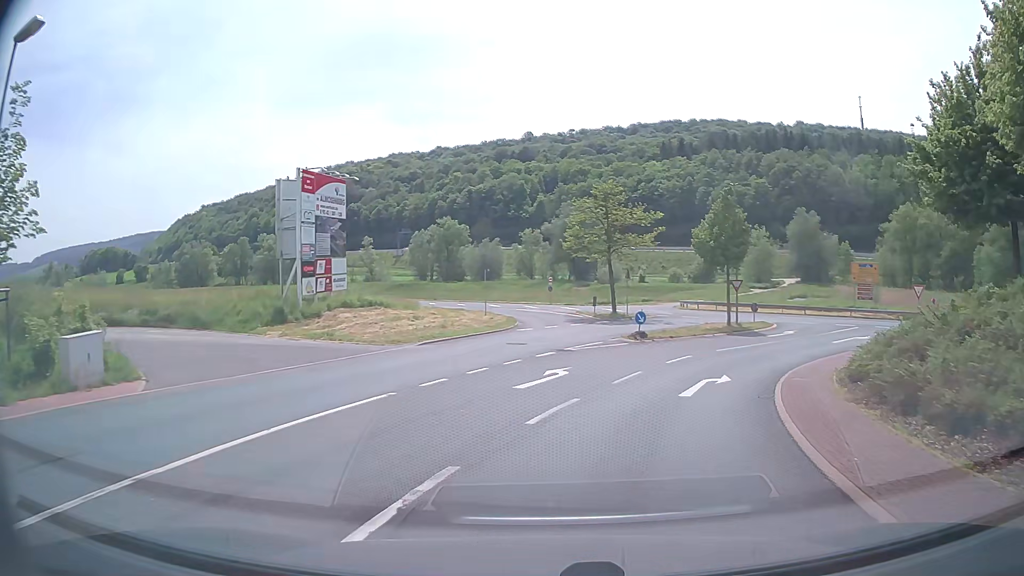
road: unclassified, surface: asphalt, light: Day
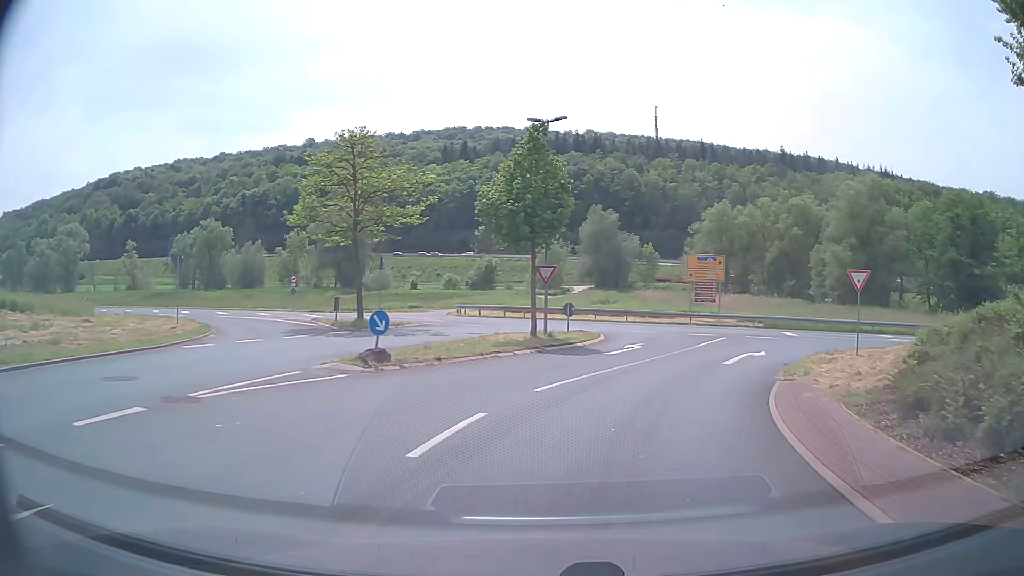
(+2.2, +14.2) m; +19°
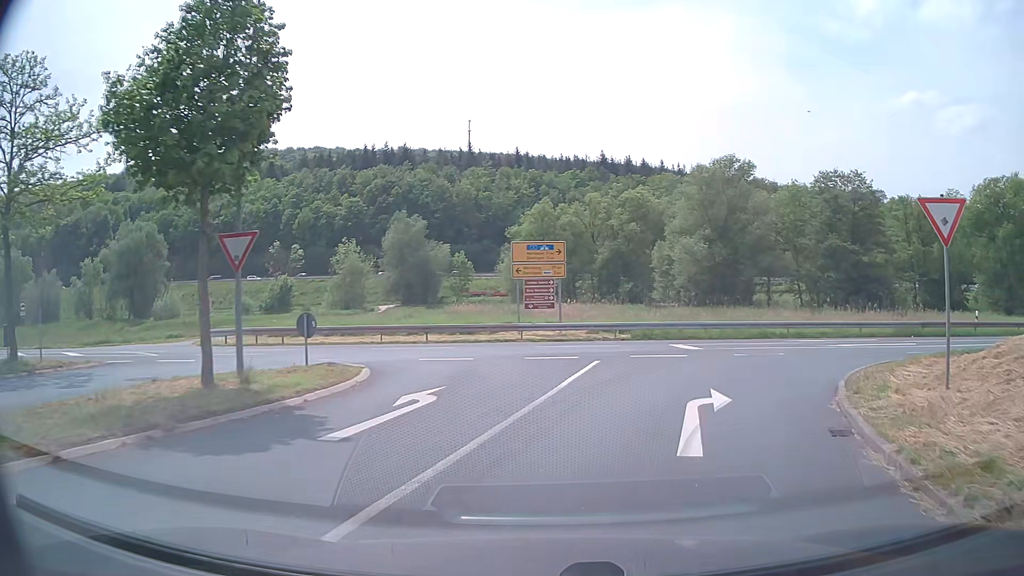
(+1.8, +13.4) m; +16°
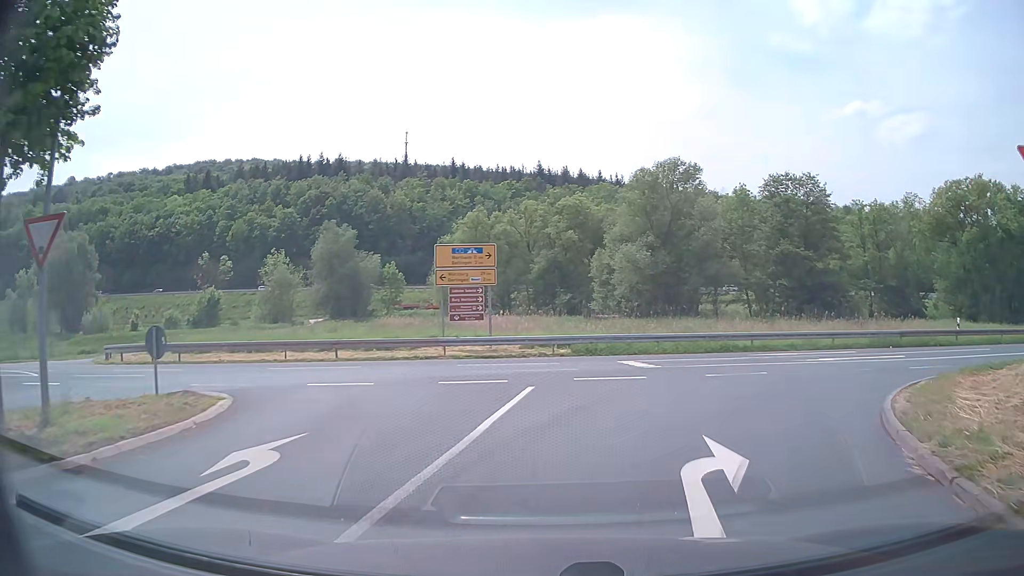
(+0.2, +3.9) m; +5°
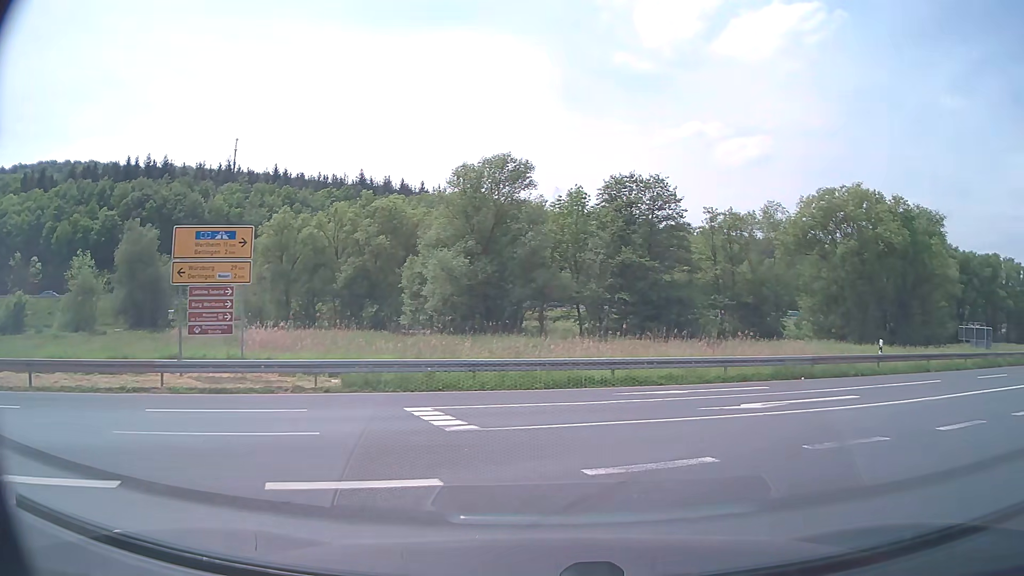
(+0.9, +8.3) m; +16°
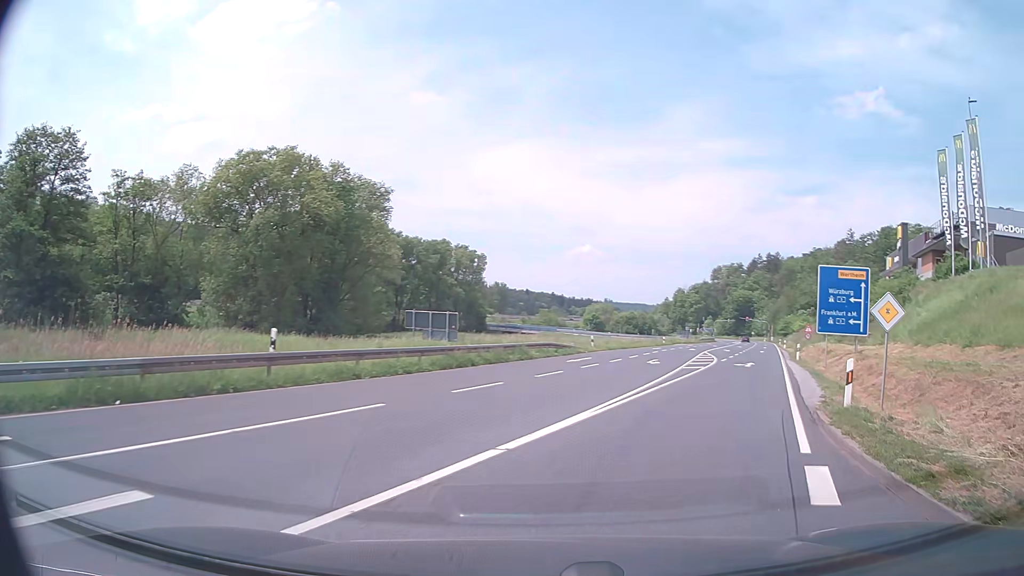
(+4.6, +10.1) m; +48°
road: secondary
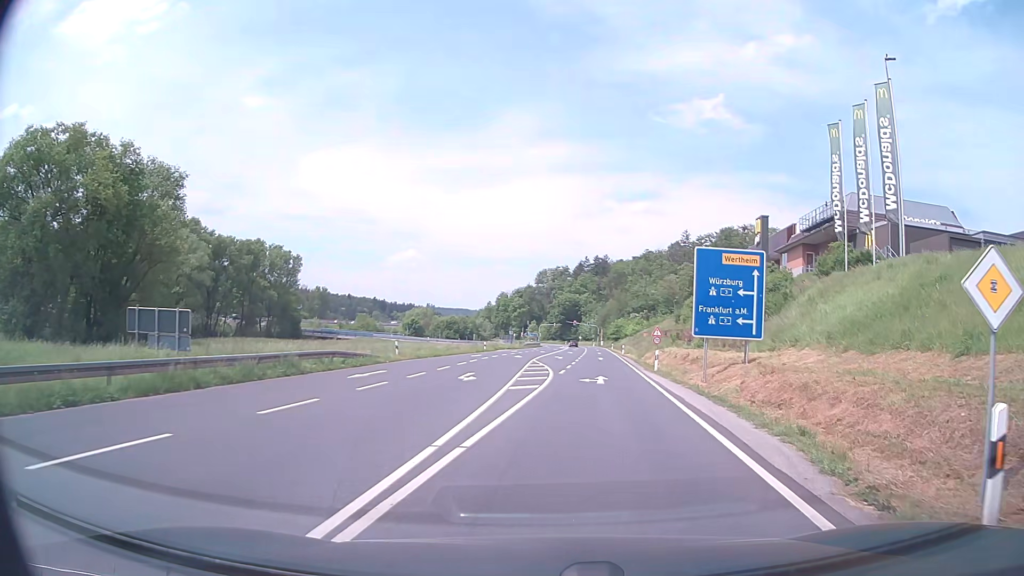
(+1.3, +9.0) m; +15°
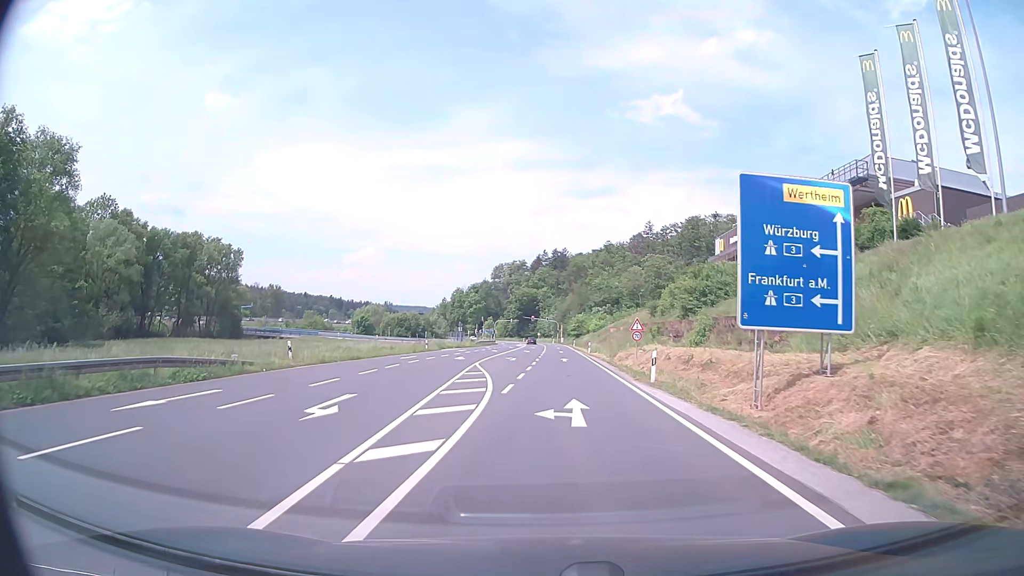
(+0.7, +11.5) m; +4°
(0, +10) (0, +20) (-1, +30) (-1, +40) (-1, +50) (-2, +60) (-2, +70) (-2, +80) (-2, +90) (-2, +100) m
